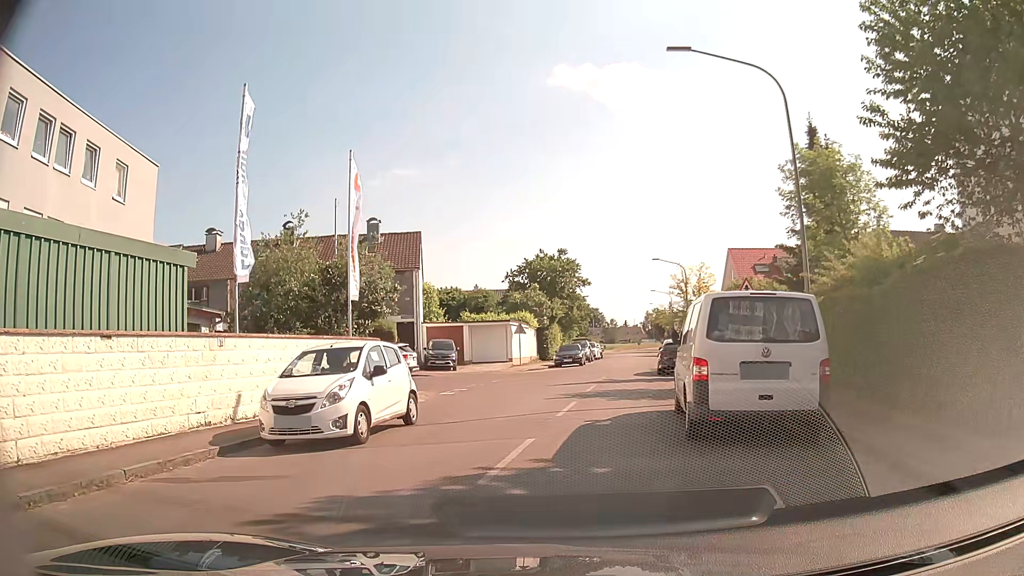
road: tertiary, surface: asphalt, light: Day
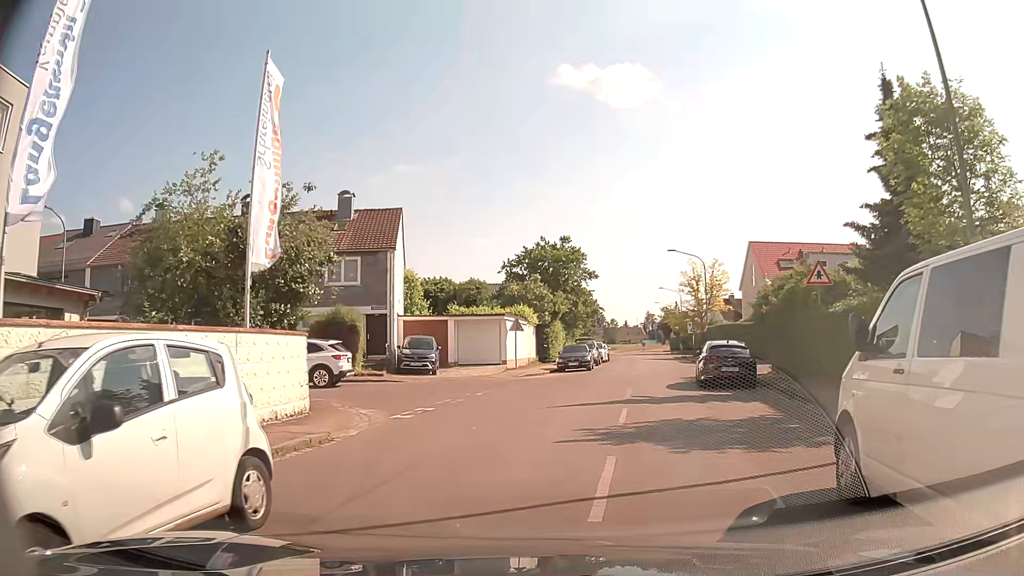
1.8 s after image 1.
(-0.3, +7.3) m; -1°
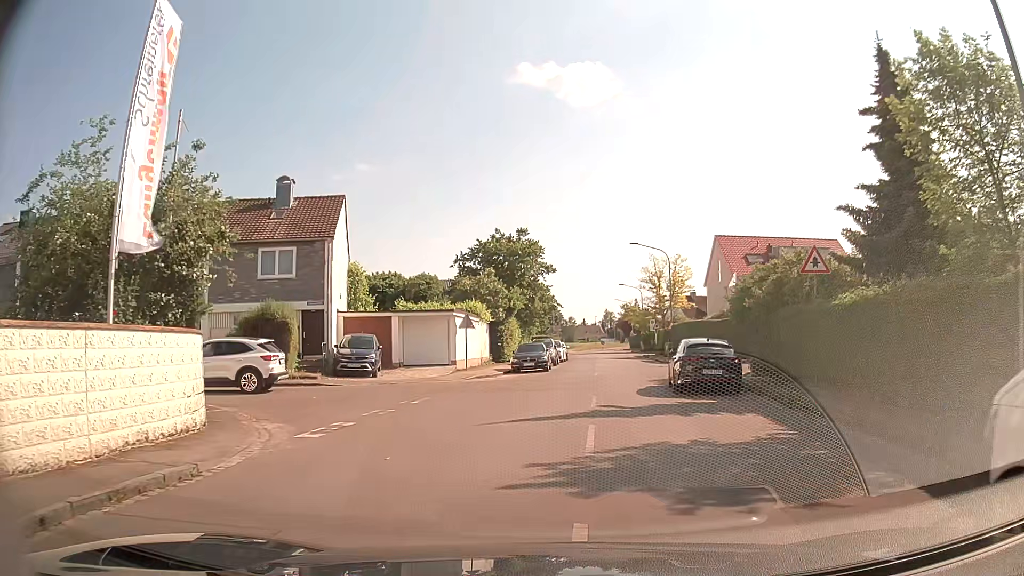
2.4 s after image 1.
(+0.2, +3.1) m; +5°
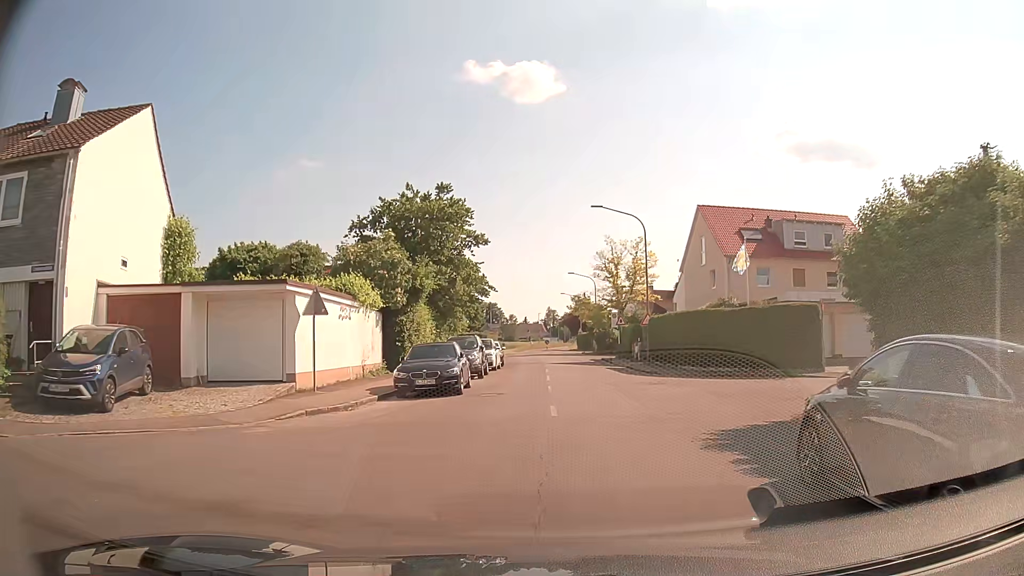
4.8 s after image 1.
(+0.3, +14.8) m; +4°
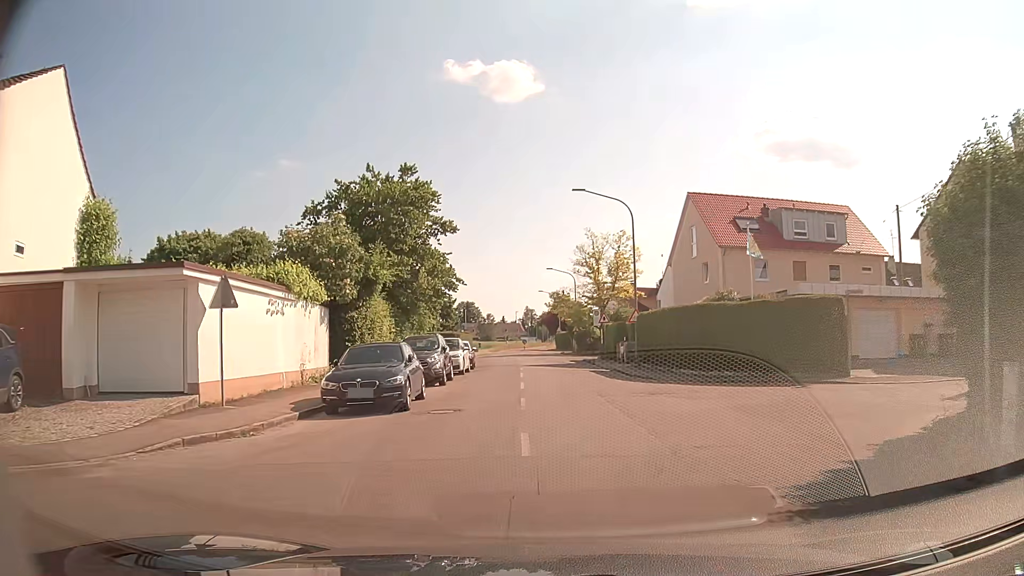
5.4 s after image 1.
(+0.1, +4.2) m; +1°
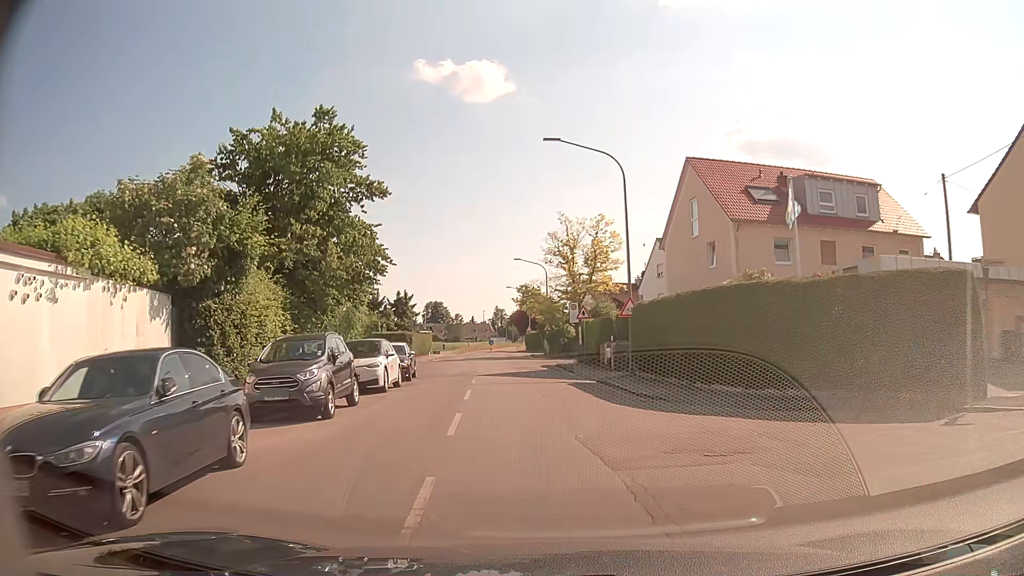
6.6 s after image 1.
(+0.3, +9.0) m; +3°
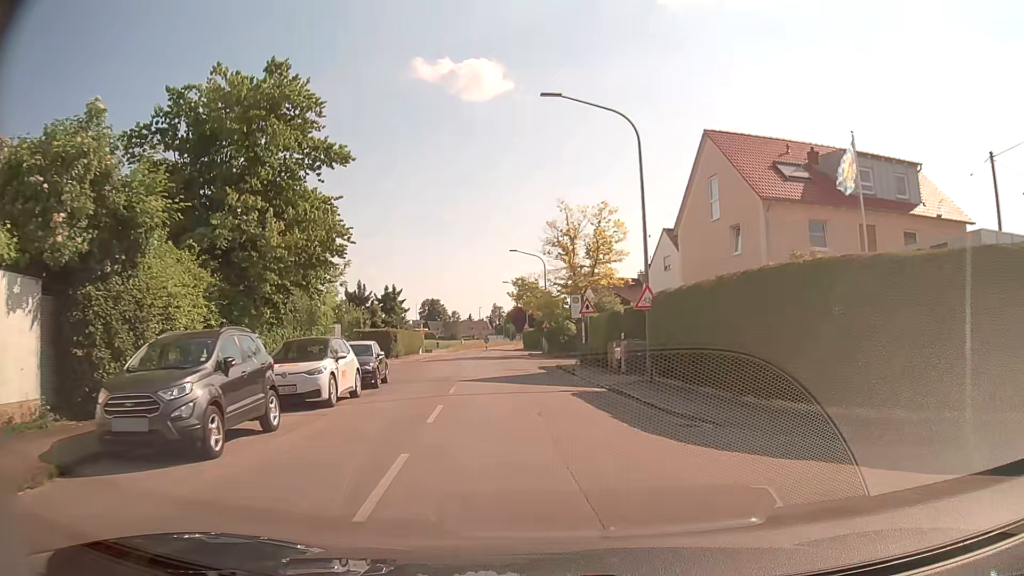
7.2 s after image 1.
(0.0, +4.8) m; +1°
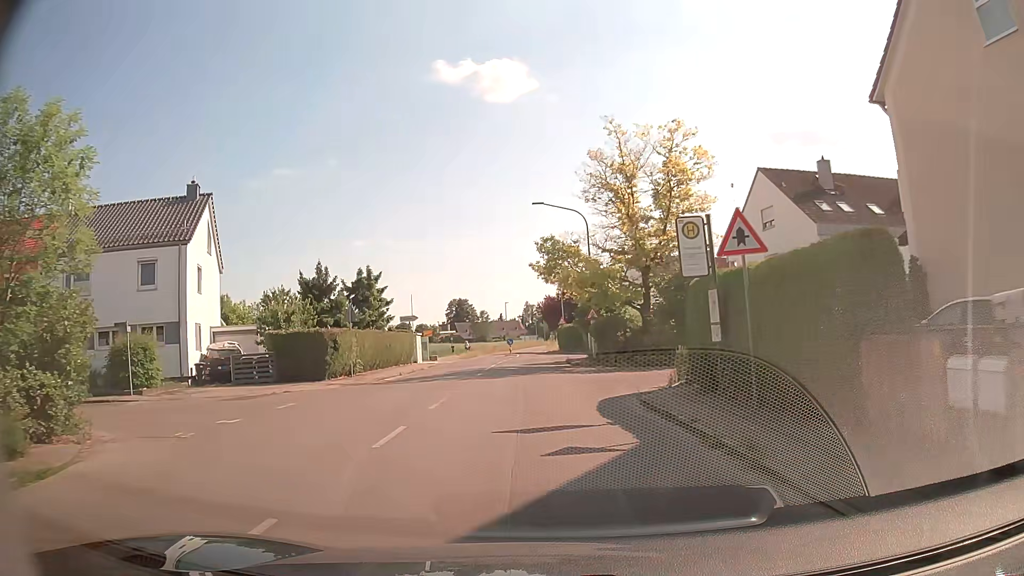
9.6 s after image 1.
(-0.7, +20.6) m; -3°
(0, +10) (-1, +20) (-1, +30) (-1, +40) (-1, +50) (-1, +60) (-1, +70) (-2, +80) (-2, +90) (-2, +100) m
